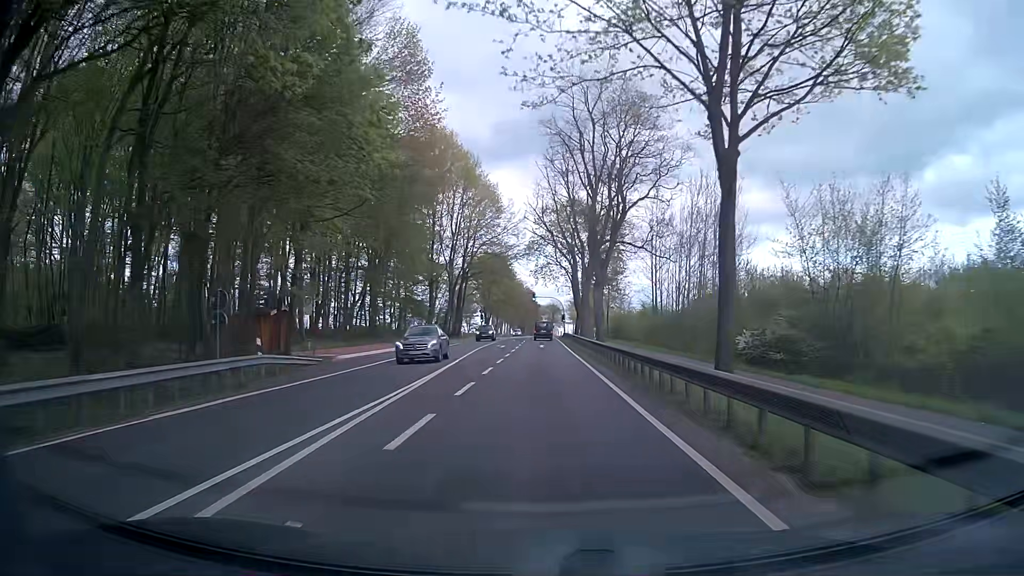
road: primary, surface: asphalt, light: Day
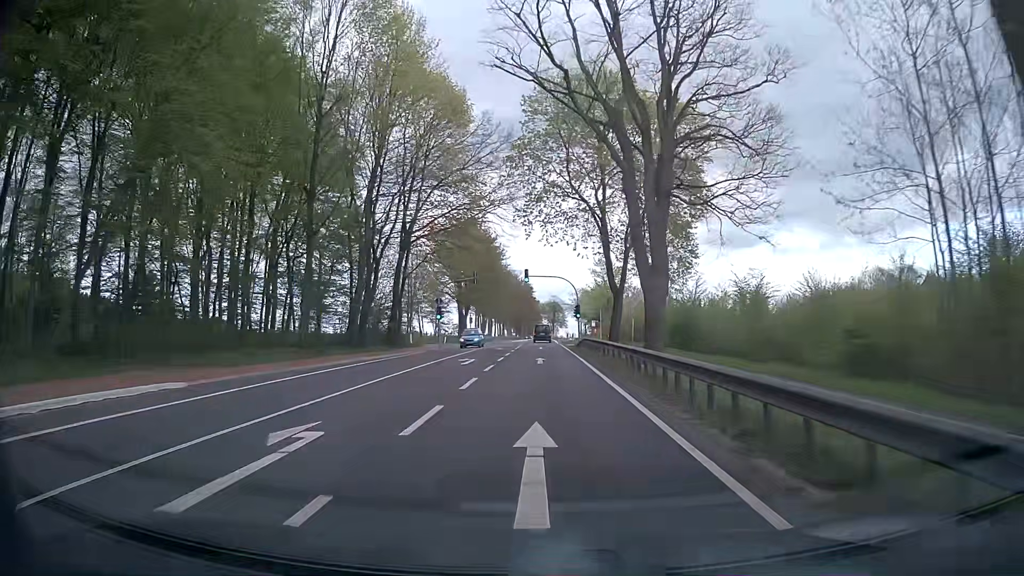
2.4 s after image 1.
(+0.3, +41.3) m; 0°
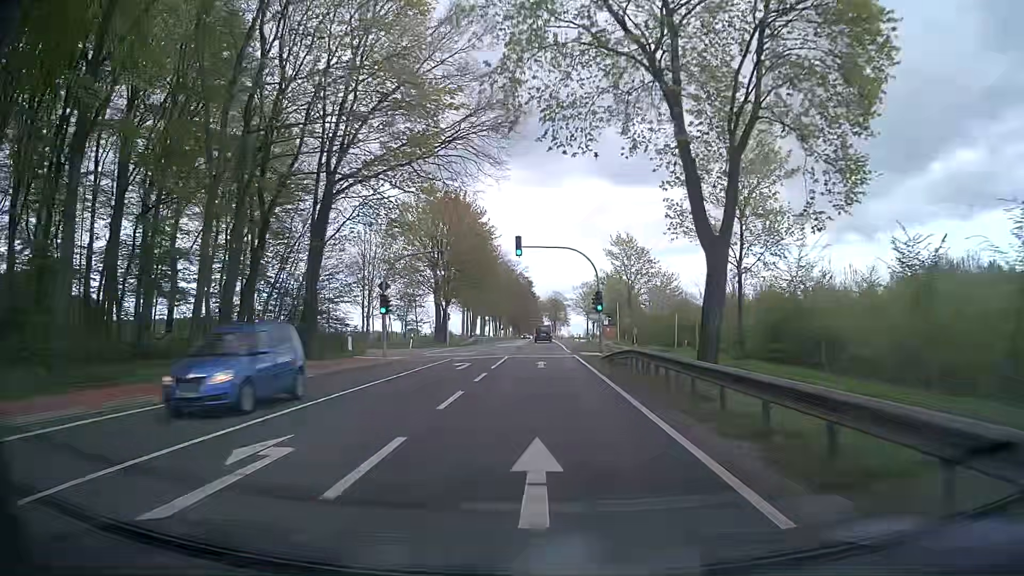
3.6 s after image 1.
(0.0, +21.2) m; 0°
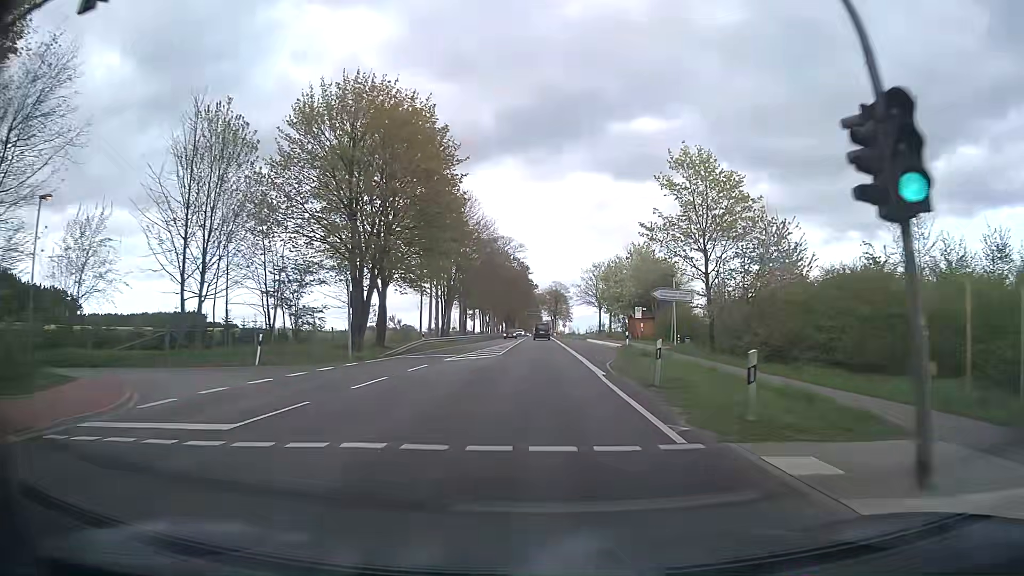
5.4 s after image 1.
(-0.1, +32.6) m; 0°
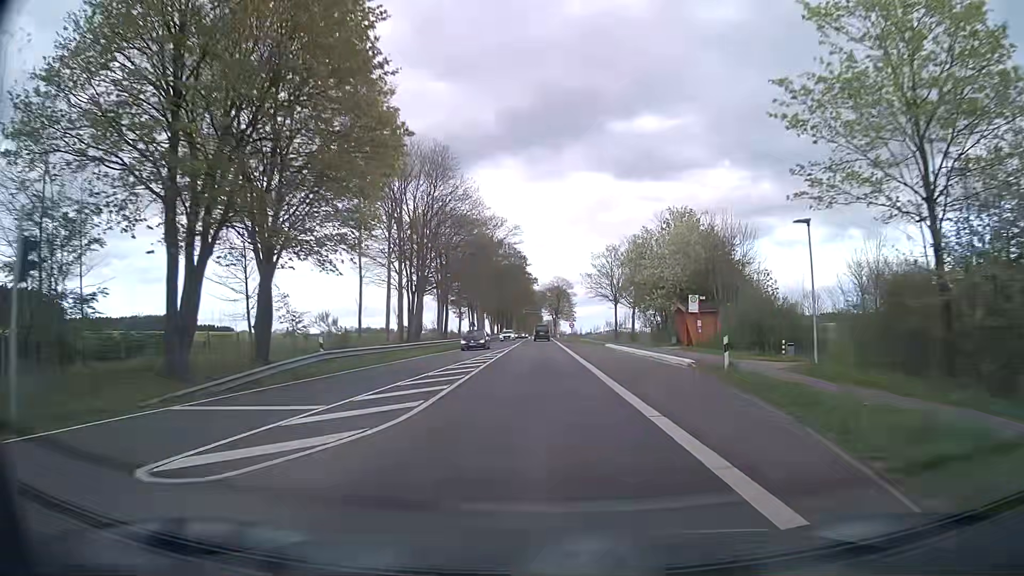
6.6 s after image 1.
(0.0, +22.2) m; 0°
(0, +10) (0, +20) (0, +30) (0, +40) (0, +50) (0, +60) (0, +70) (0, +80) (0, +90) (0, +100) m
